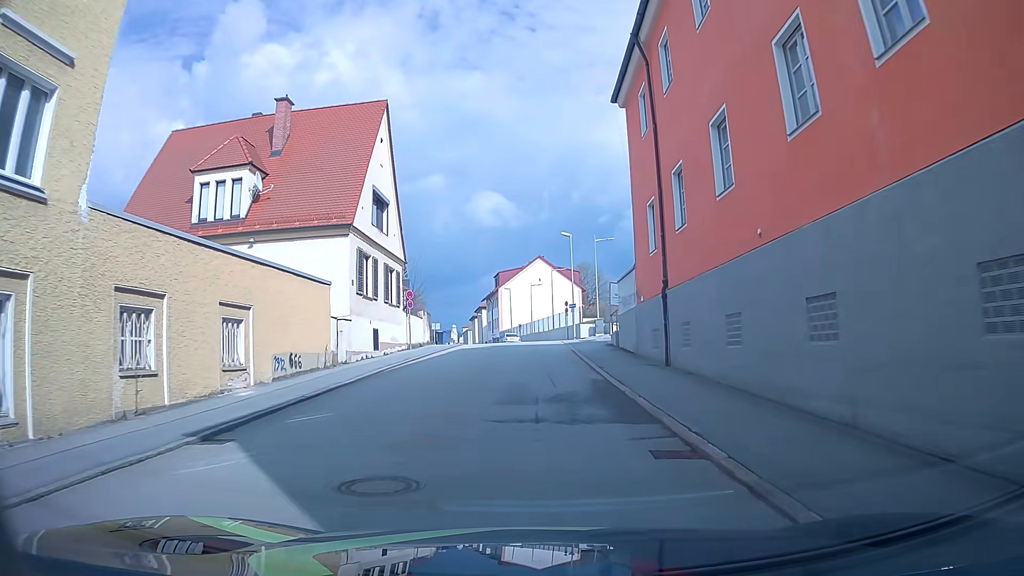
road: residential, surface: asphalt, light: Day
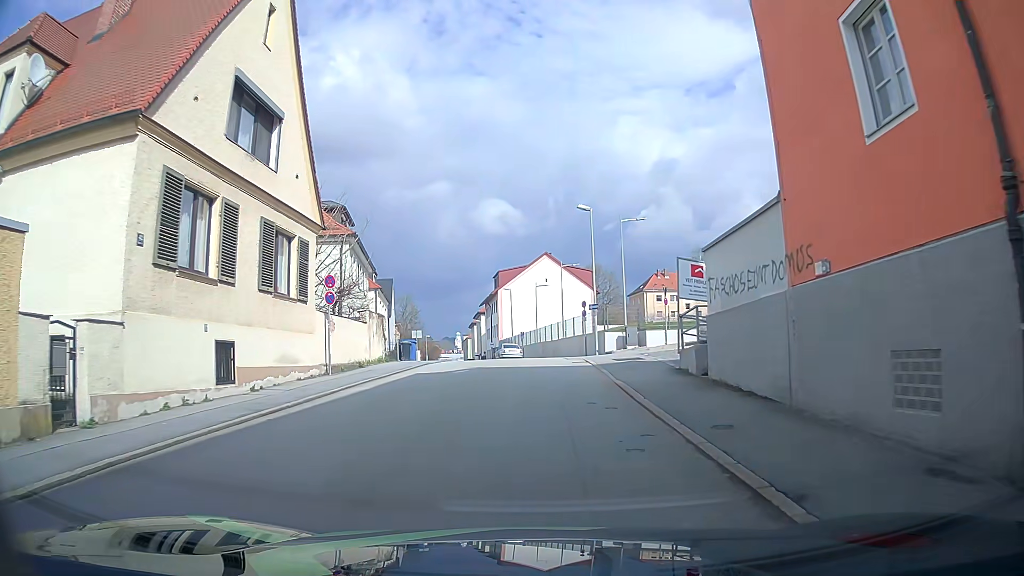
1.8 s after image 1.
(+0.2, +14.4) m; +1°
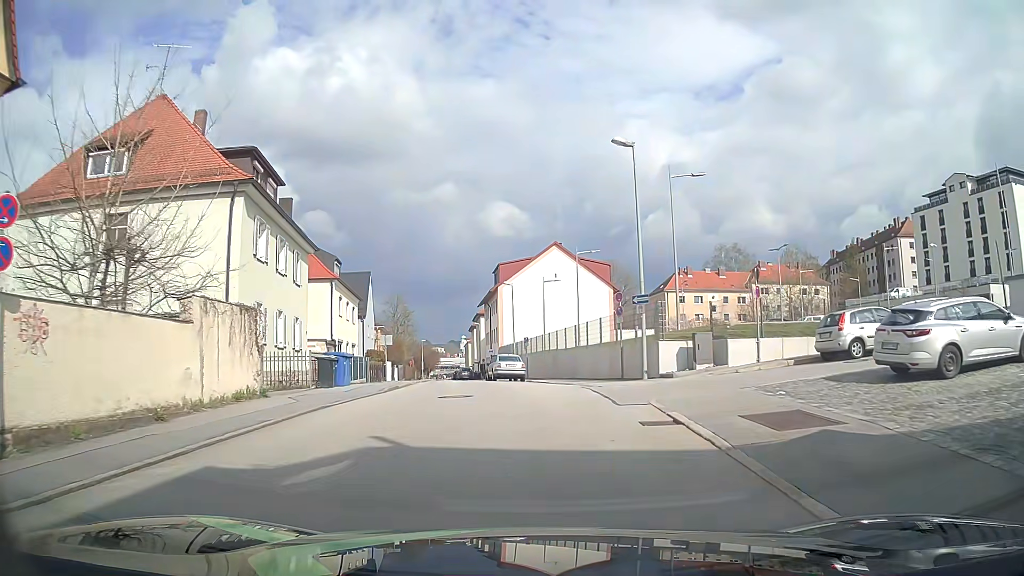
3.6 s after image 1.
(+0.1, +14.0) m; 0°
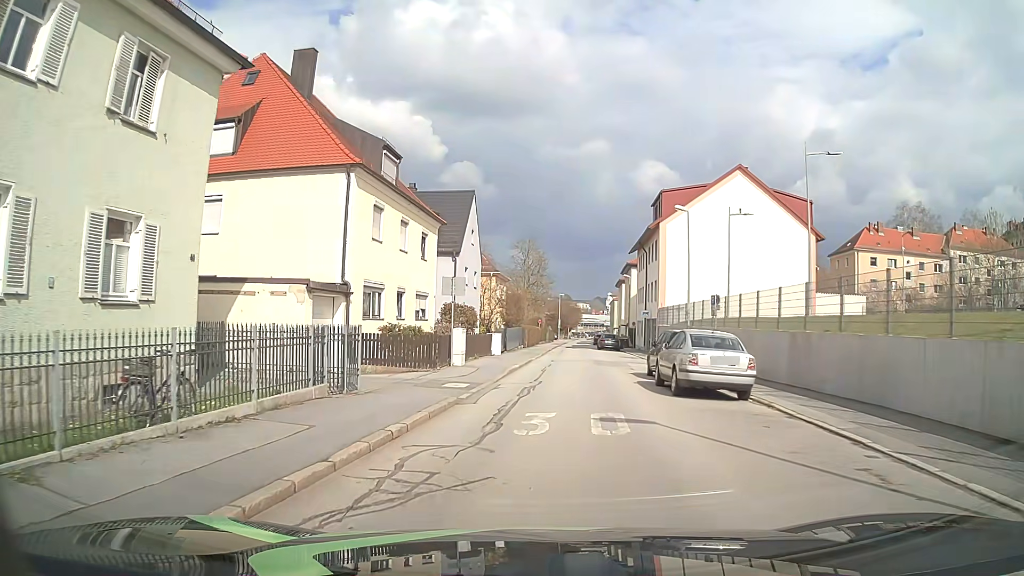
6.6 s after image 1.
(-1.8, +21.1) m; -13°
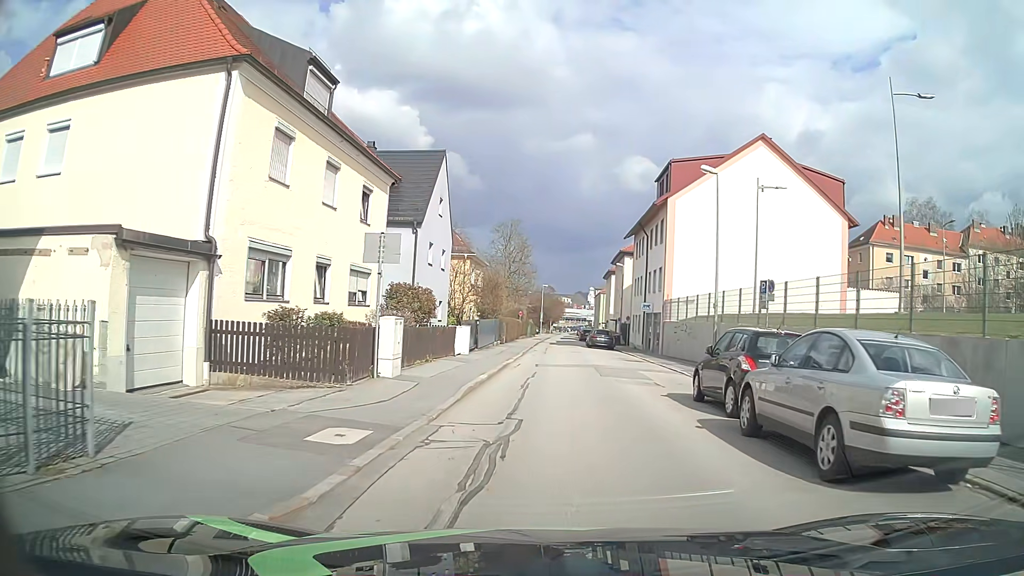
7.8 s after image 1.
(+0.1, +8.6) m; +2°
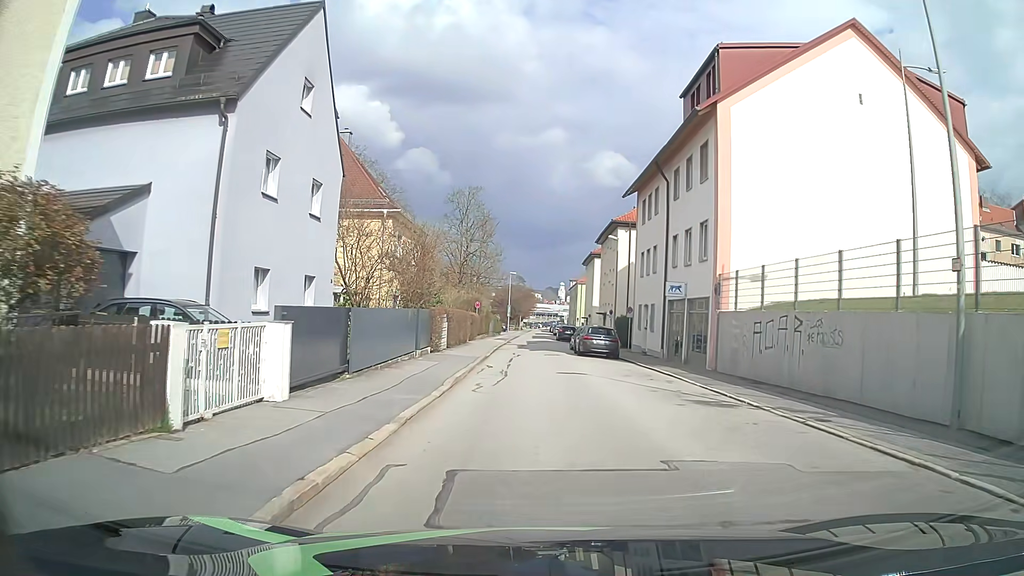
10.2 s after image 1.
(+0.5, +18.3) m; +2°
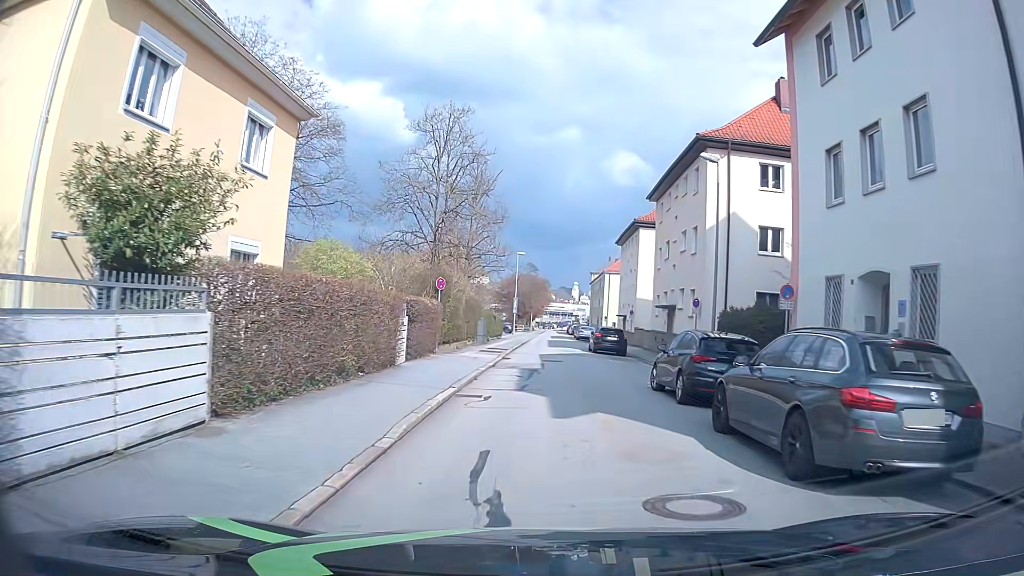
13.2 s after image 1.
(-0.2, +24.9) m; -1°
